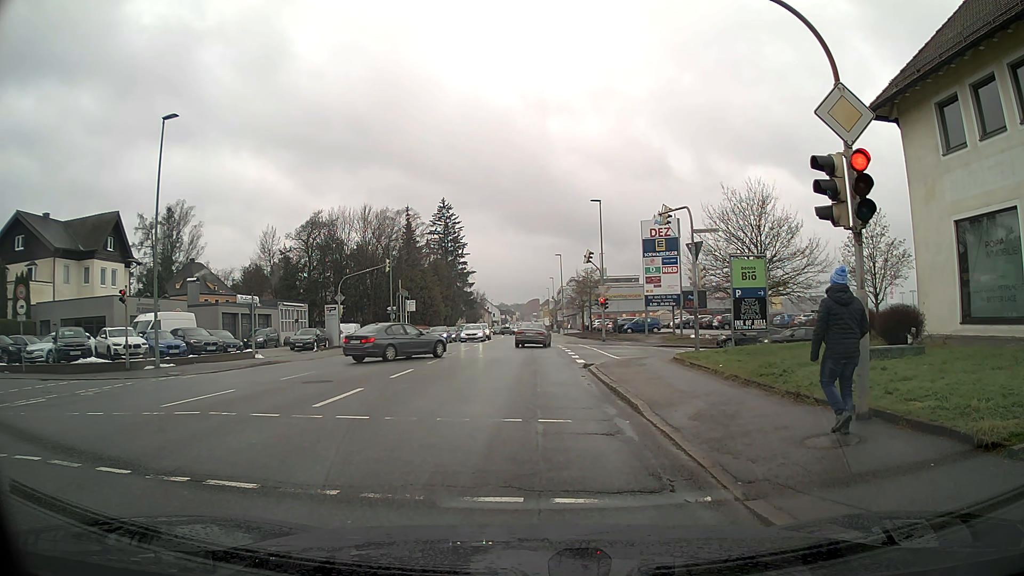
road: tertiary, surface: asphalt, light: Day
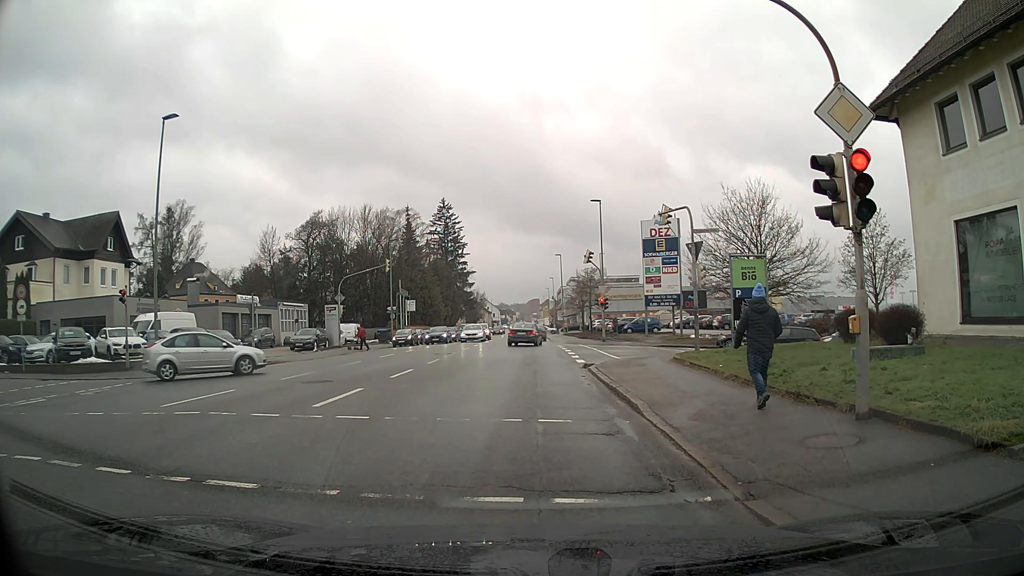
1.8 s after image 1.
(0.0, 0.0) m; 0°
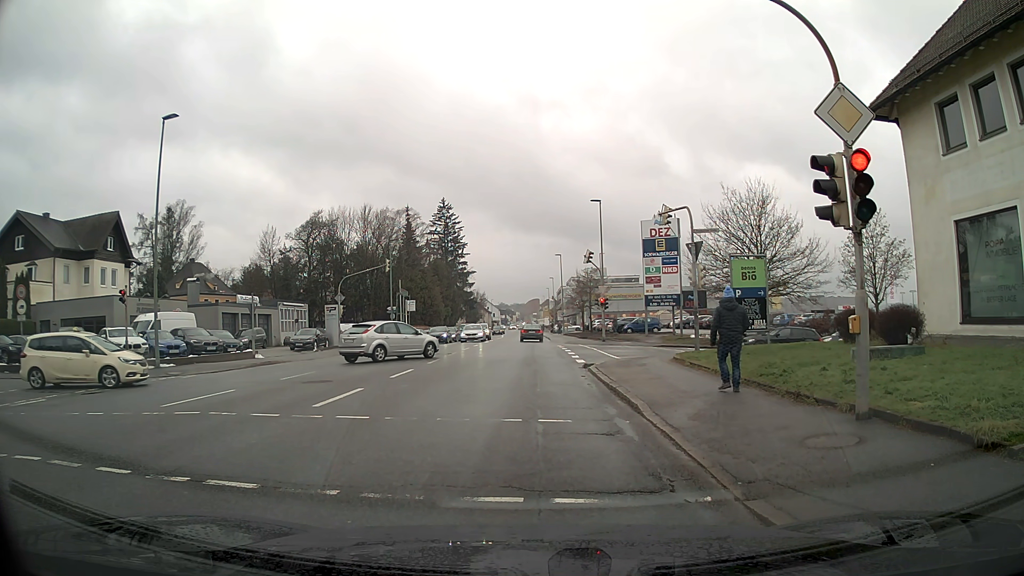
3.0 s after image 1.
(0.0, 0.0) m; 0°
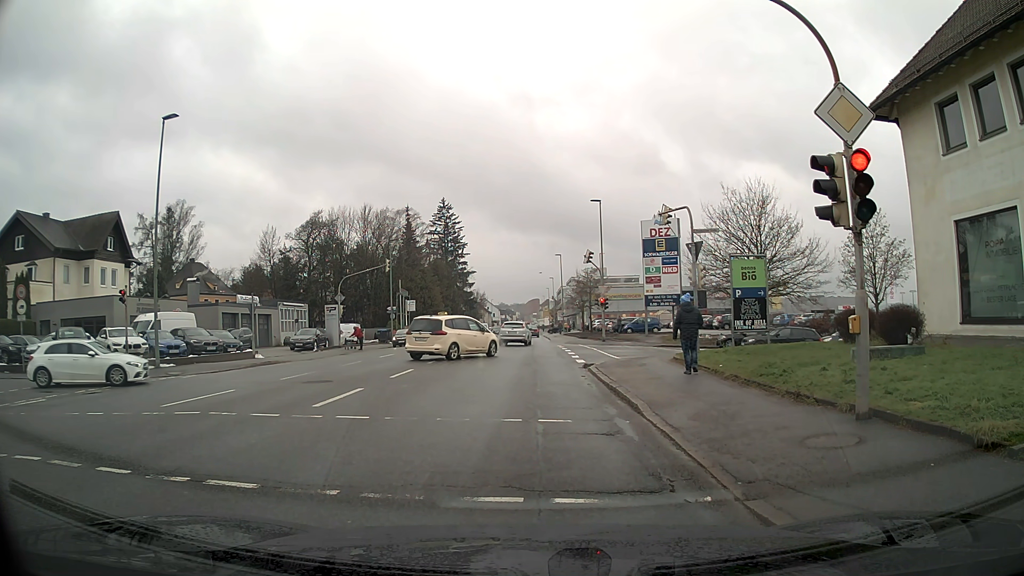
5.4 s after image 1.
(0.0, 0.0) m; 0°
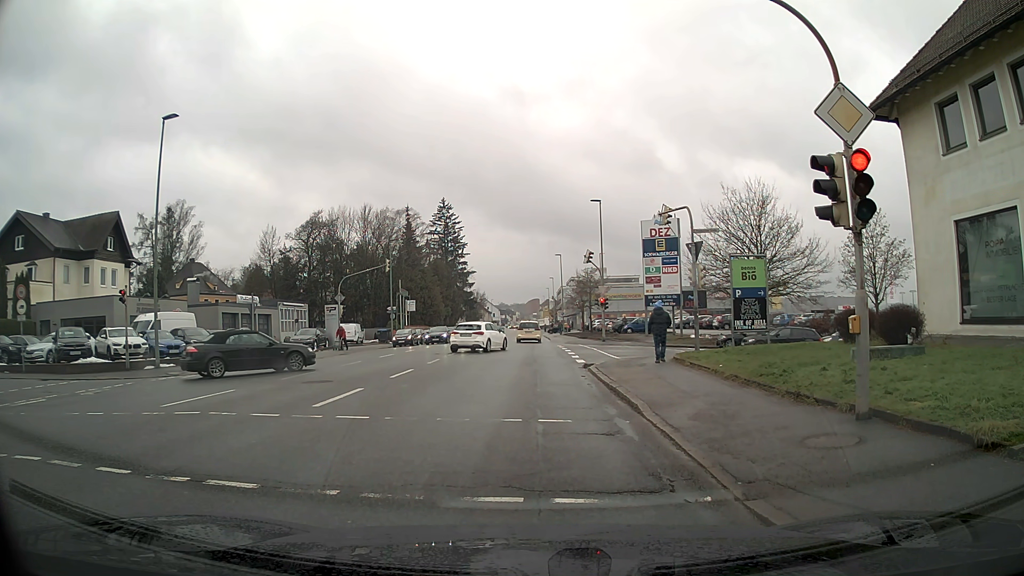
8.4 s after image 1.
(0.0, 0.0) m; 0°
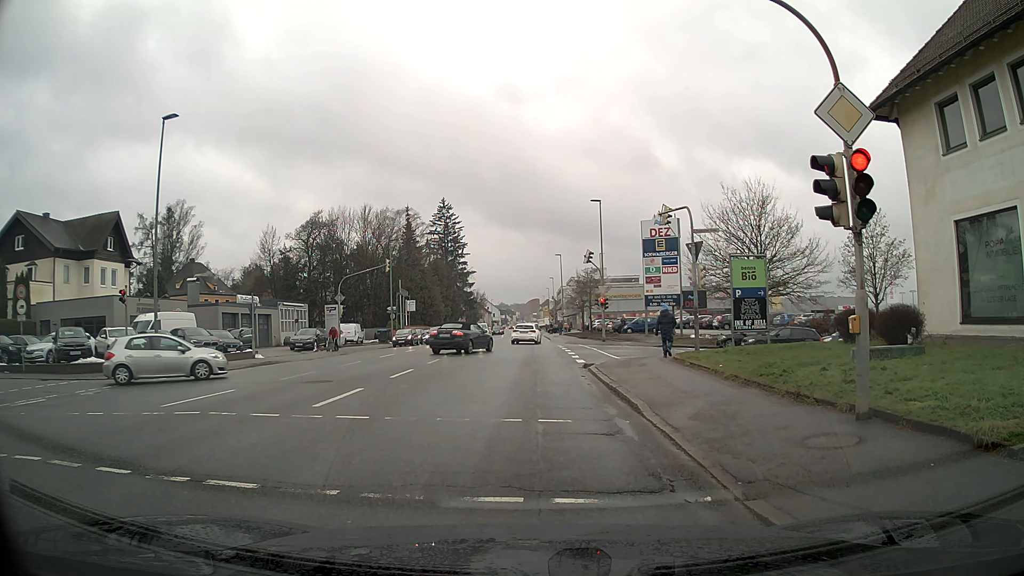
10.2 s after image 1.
(0.0, 0.0) m; 0°
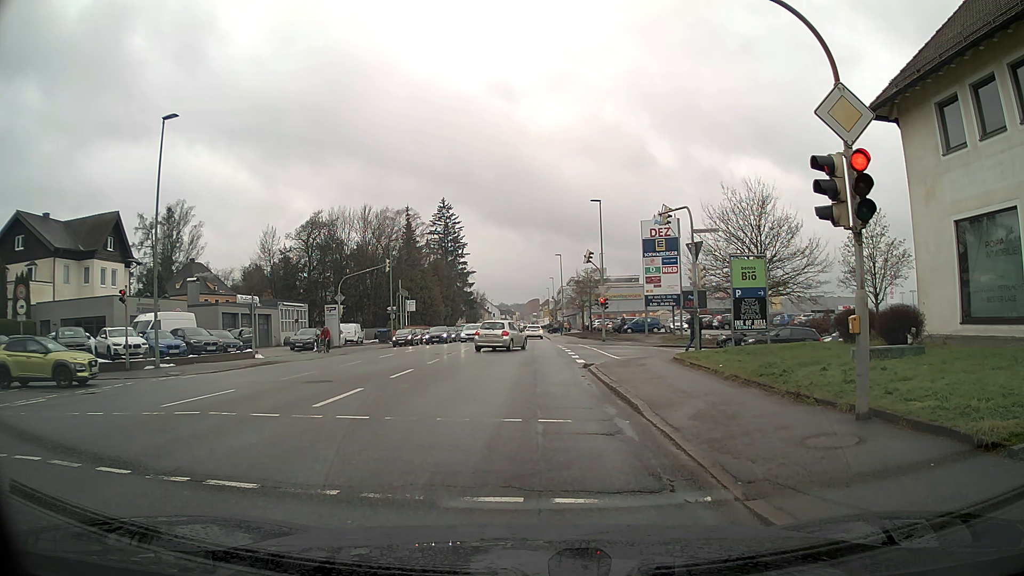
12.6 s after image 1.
(0.0, 0.0) m; 0°
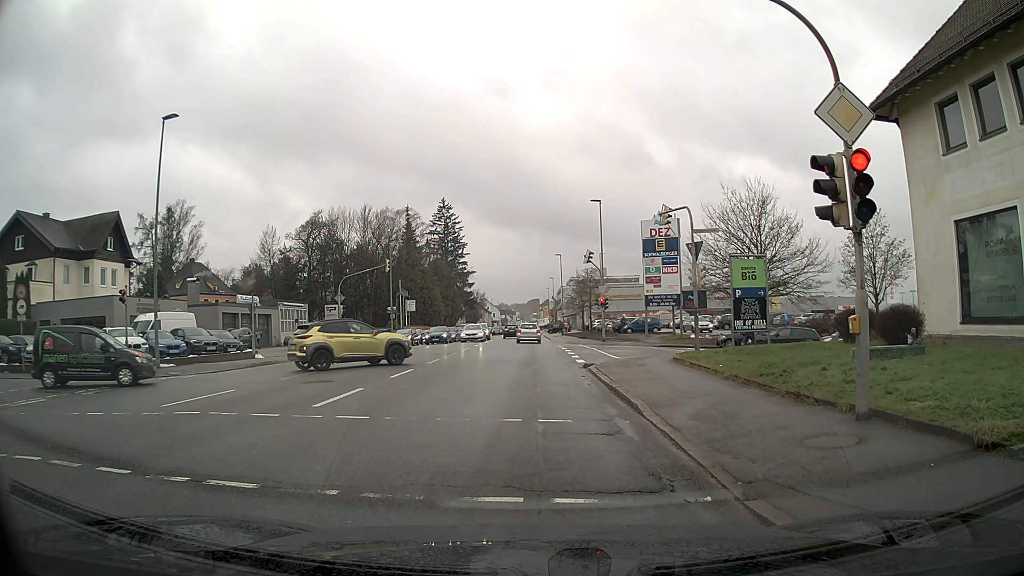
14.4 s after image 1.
(0.0, 0.0) m; 0°
(0, +10) (0, +20) (+4, +29) (+13, +31) (+23, +31) (+33, +32) (+43, +33) (+53, +35) (+62, +38) (+69, +46) m
